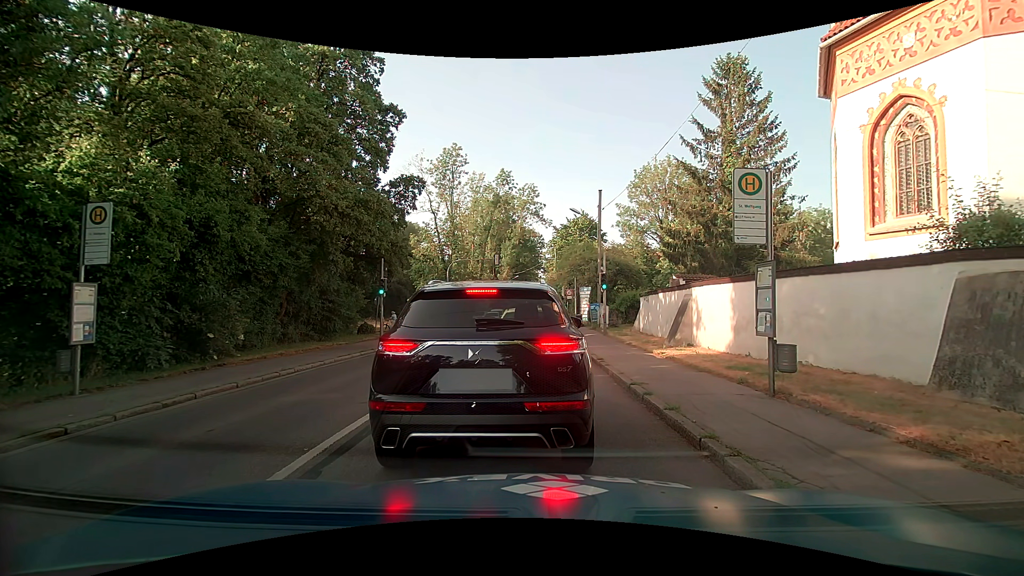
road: secondary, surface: asphalt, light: Day
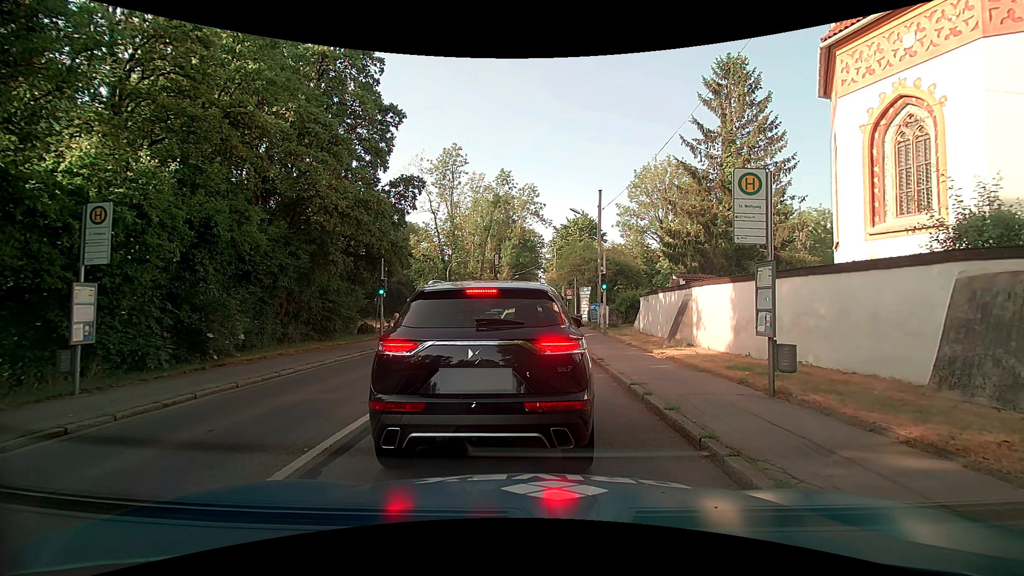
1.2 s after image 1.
(0.0, 0.0) m; 0°
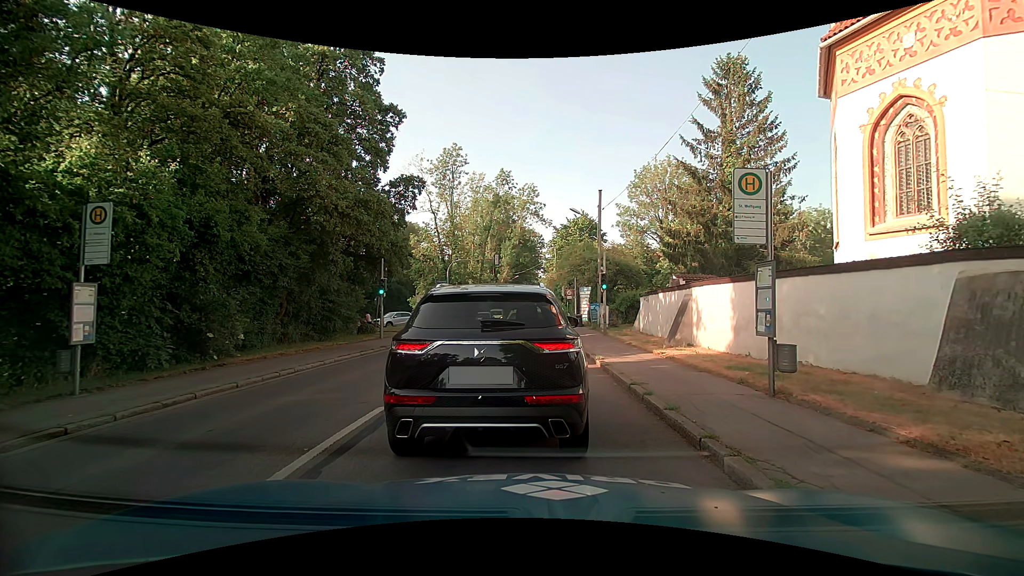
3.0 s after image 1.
(0.0, 0.0) m; 0°
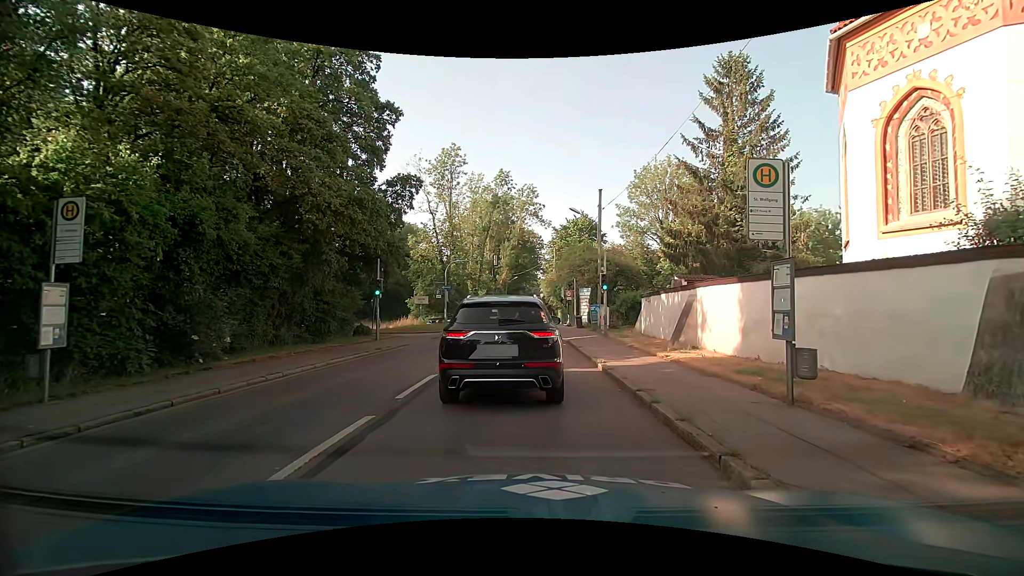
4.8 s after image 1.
(0.0, +0.5) m; 0°
